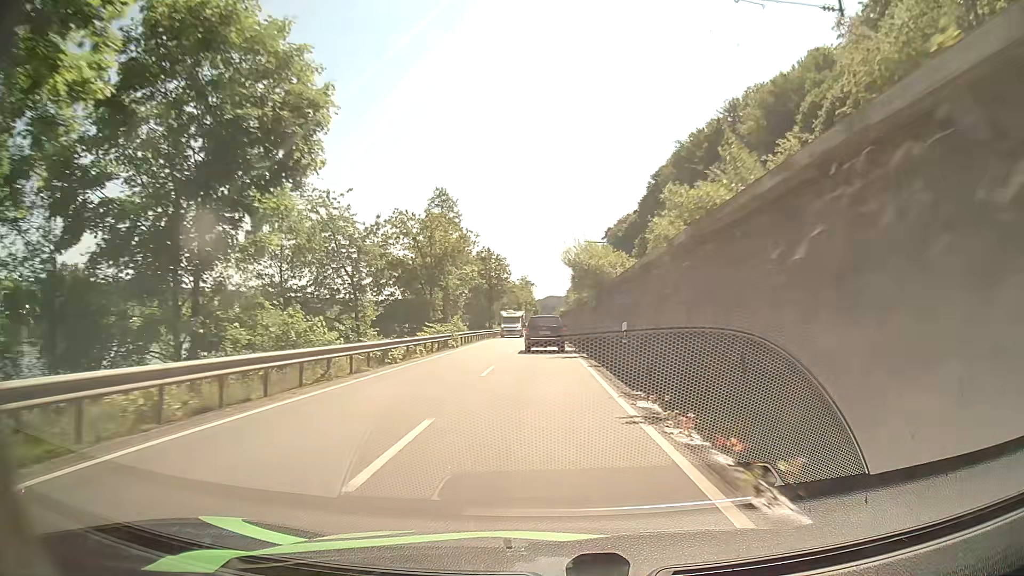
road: primary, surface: asphalt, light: Day
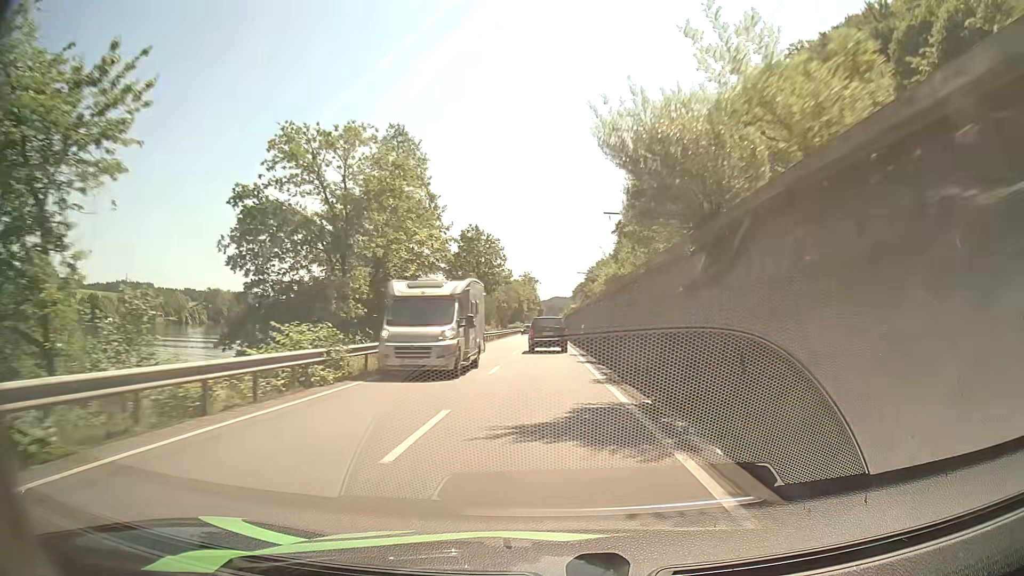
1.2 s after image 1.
(0.0, +22.8) m; 0°
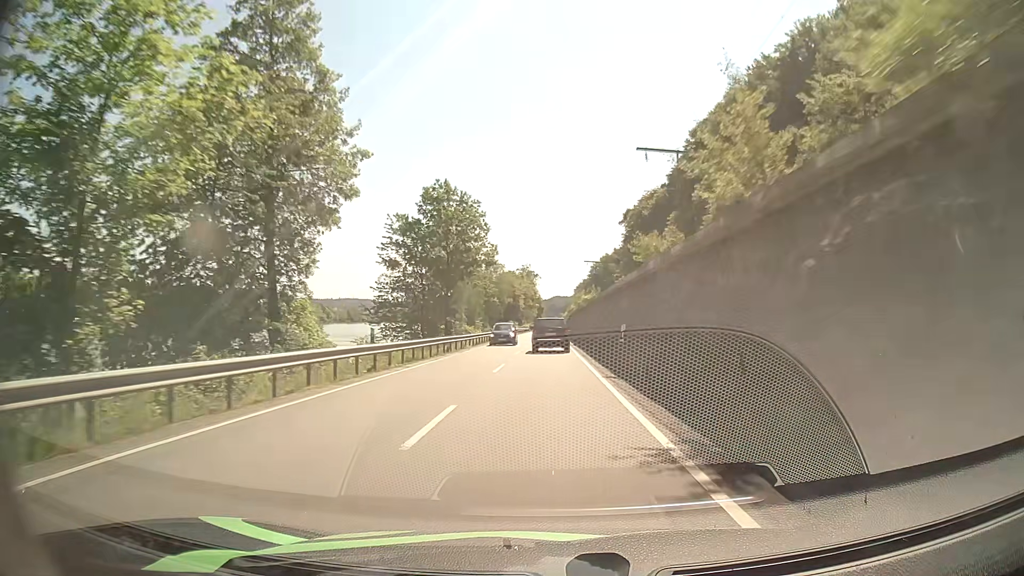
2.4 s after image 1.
(-0.2, +23.2) m; -1°
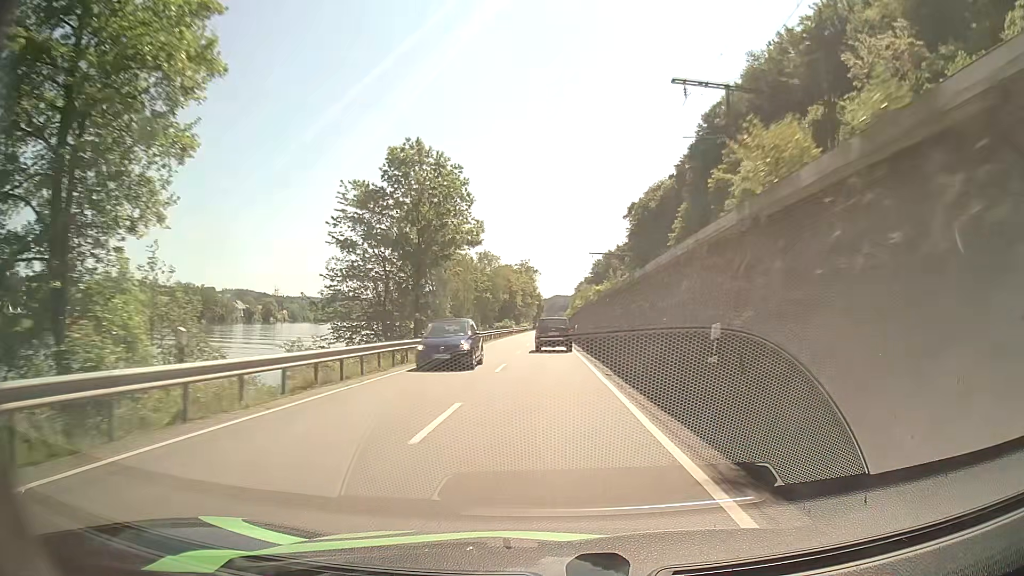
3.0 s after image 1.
(0.0, +11.6) m; 0°
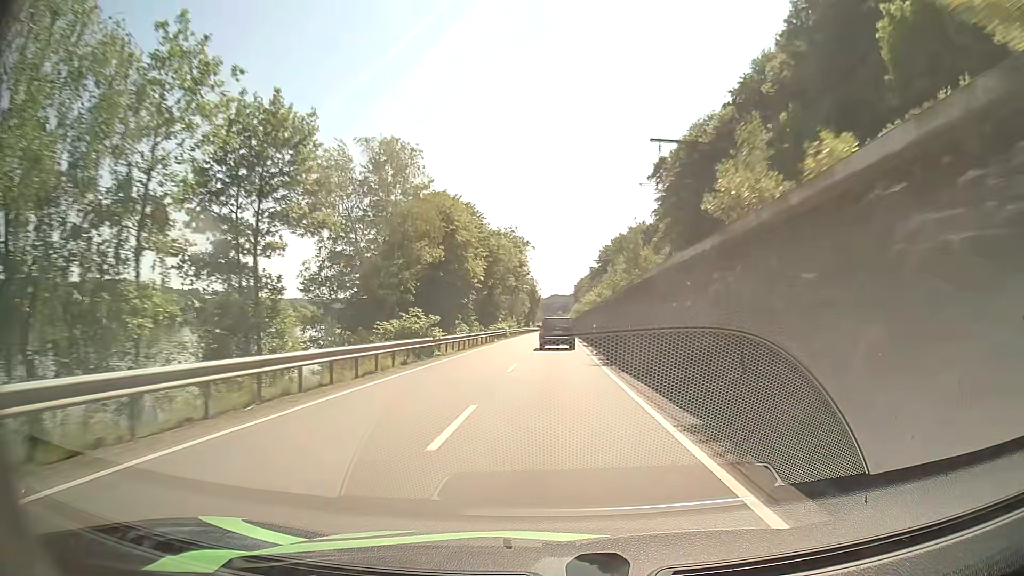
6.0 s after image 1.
(0.0, +60.3) m; 0°
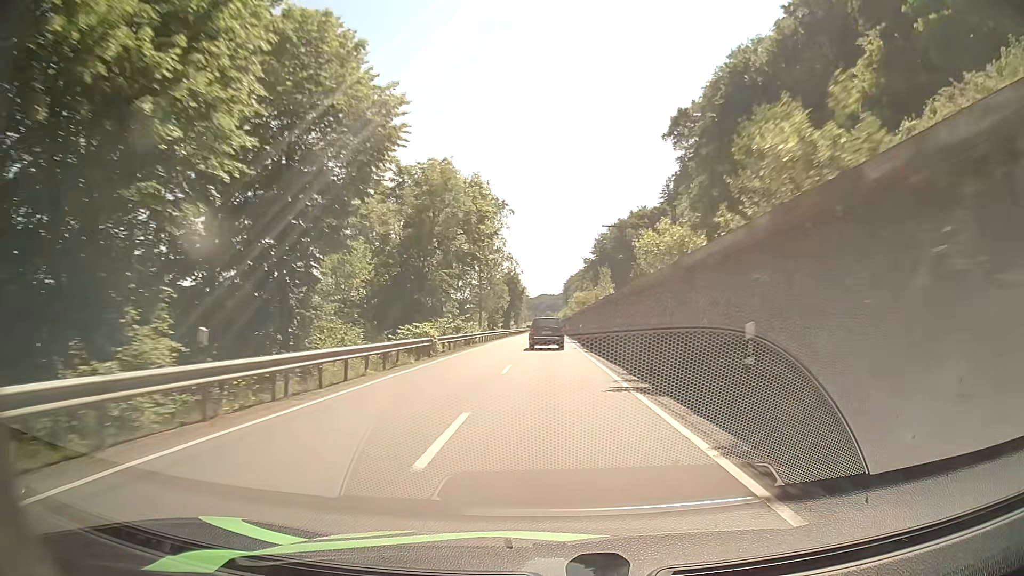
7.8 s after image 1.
(+0.2, +36.8) m; +1°
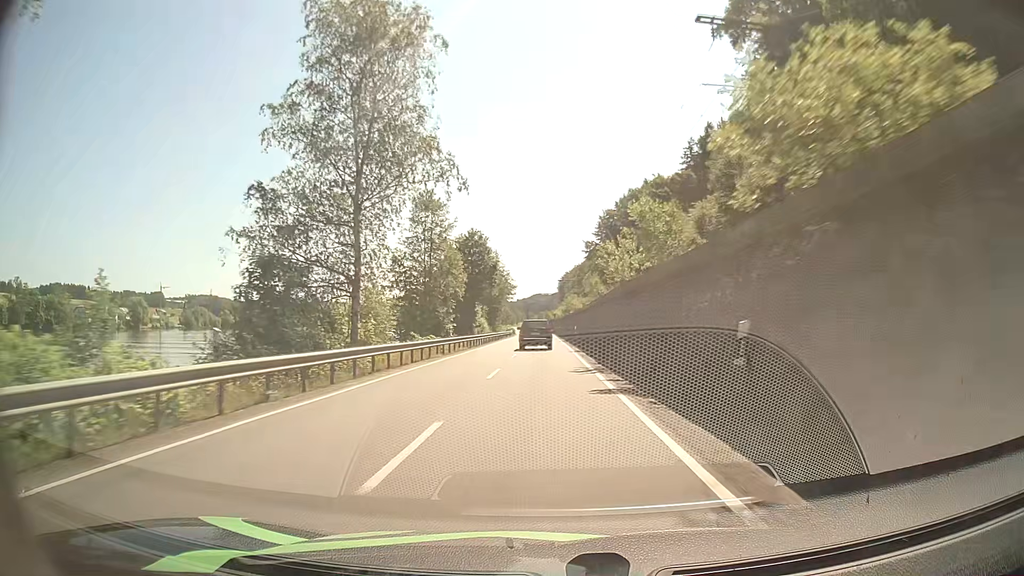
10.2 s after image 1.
(+0.5, +48.5) m; +1°
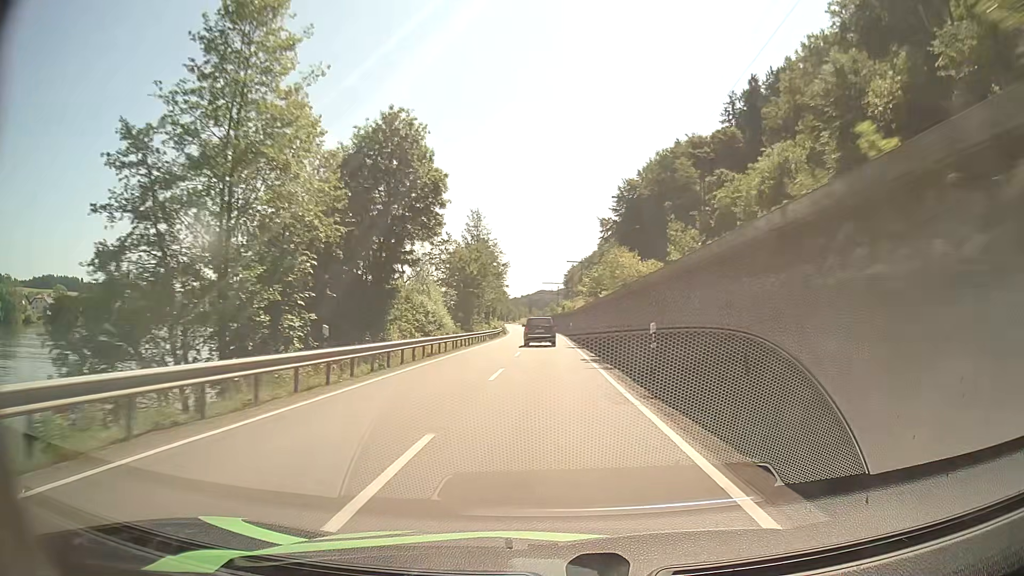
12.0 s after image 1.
(-0.2, +37.1) m; 0°
(0, +10) (0, +20) (0, +30) (0, +40) (0, +50) (0, +60) (0, +70) (-1, +80) (-1, +90) (-2, +100) m
